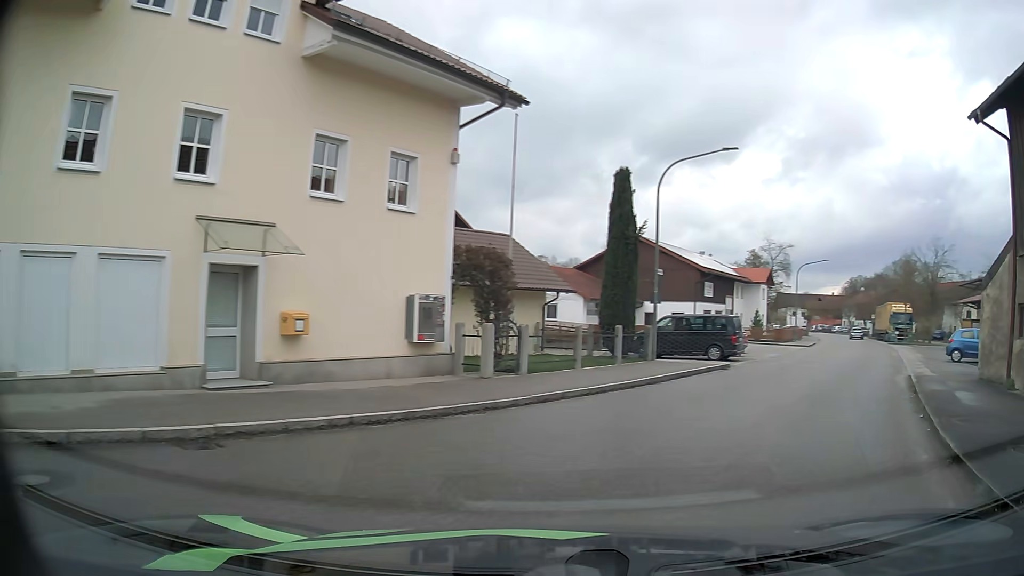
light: Day
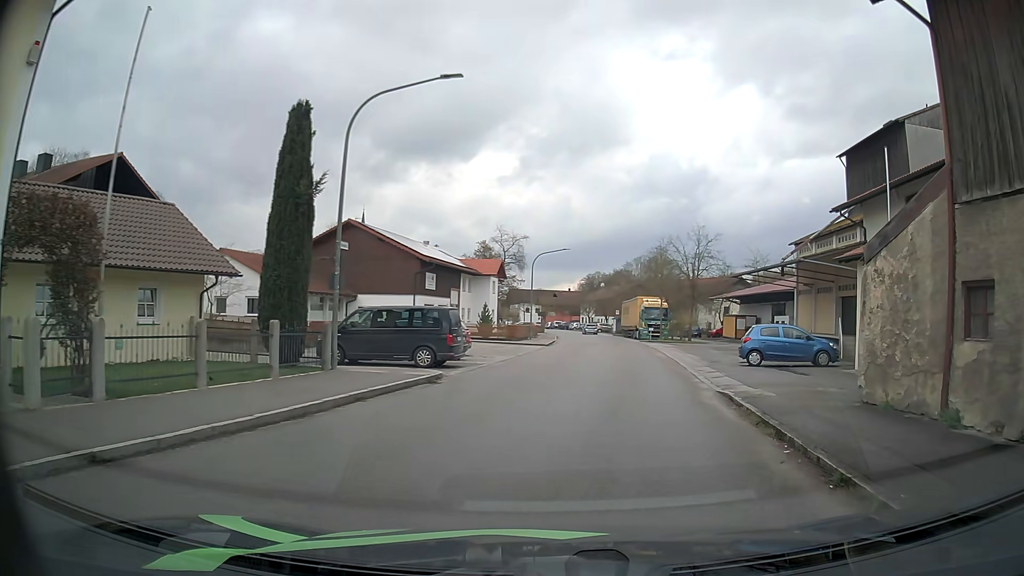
(+2.0, +7.0) m; +23°
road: tertiary
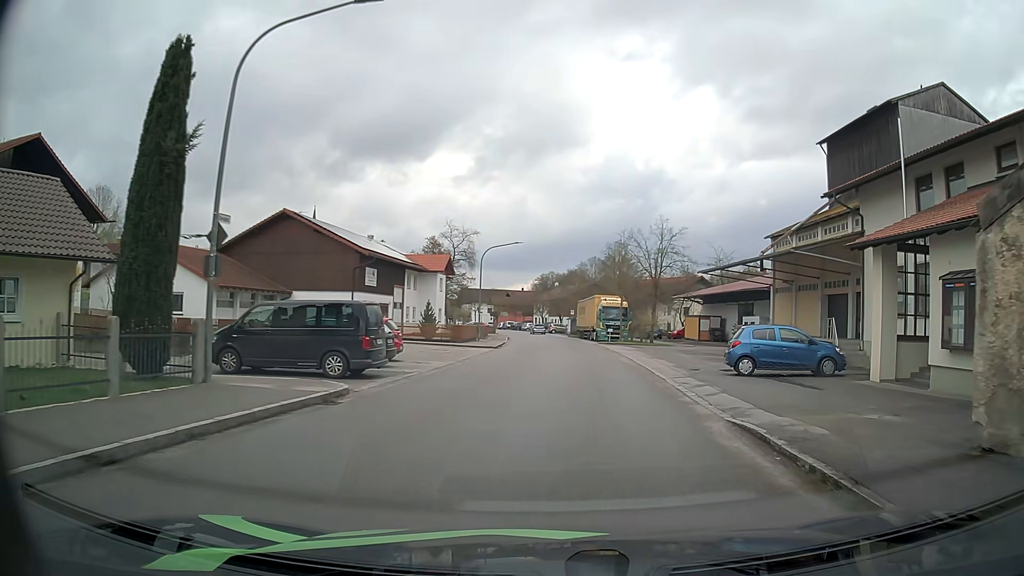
(+0.2, +4.6) m; +5°
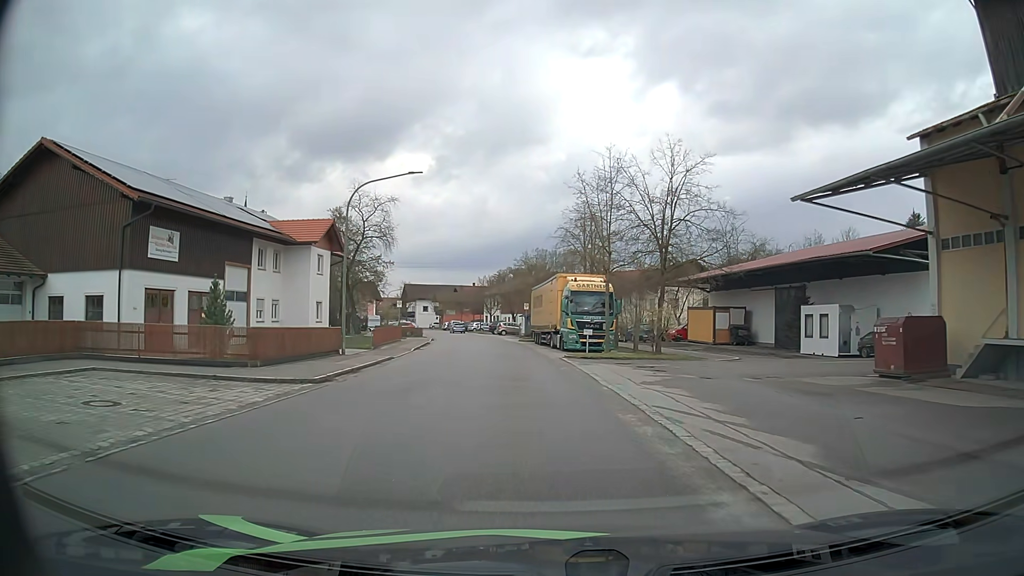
(+1.6, +23.7) m; +4°
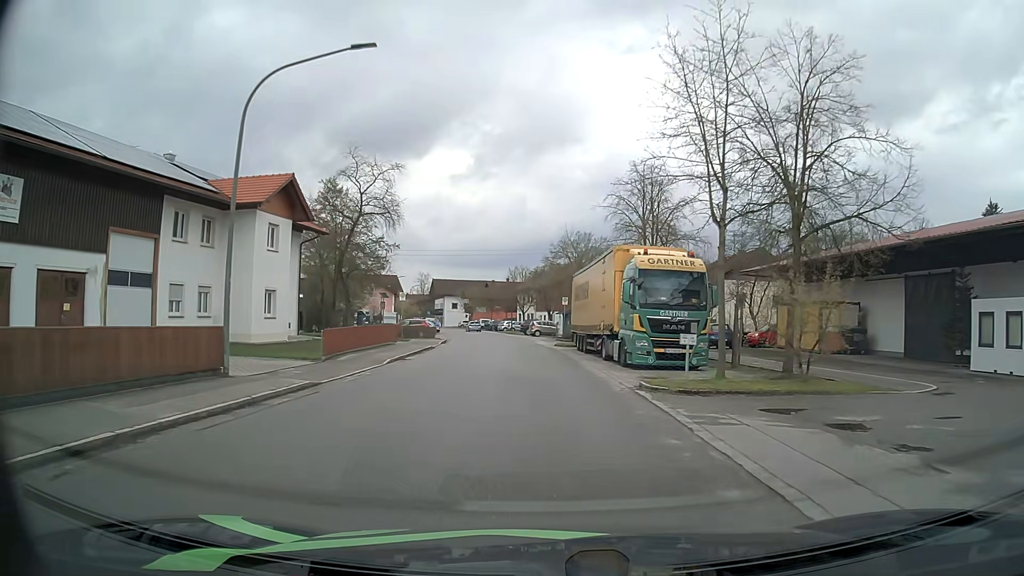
(-0.4, +12.9) m; -3°
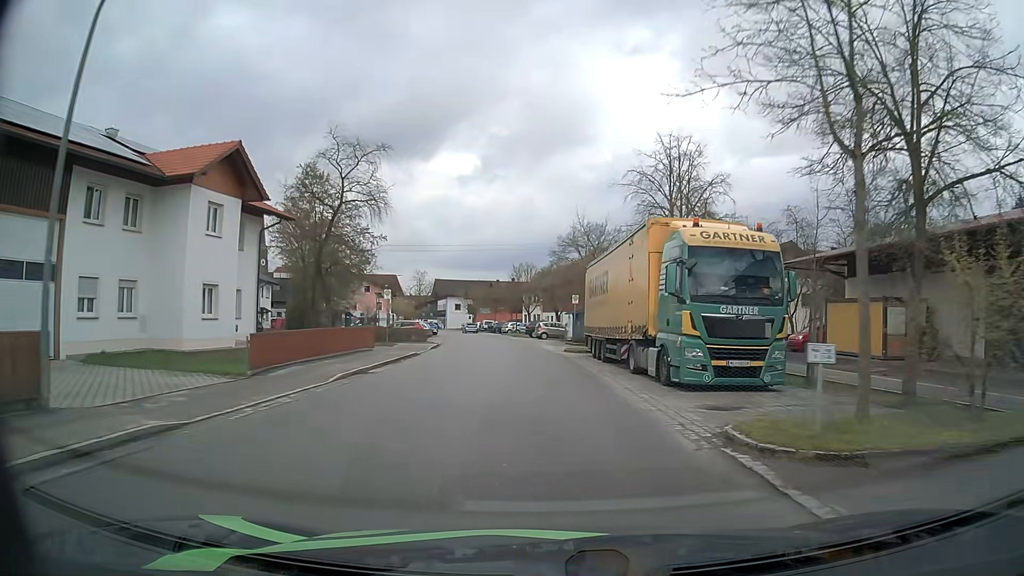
(-0.1, +6.3) m; -1°
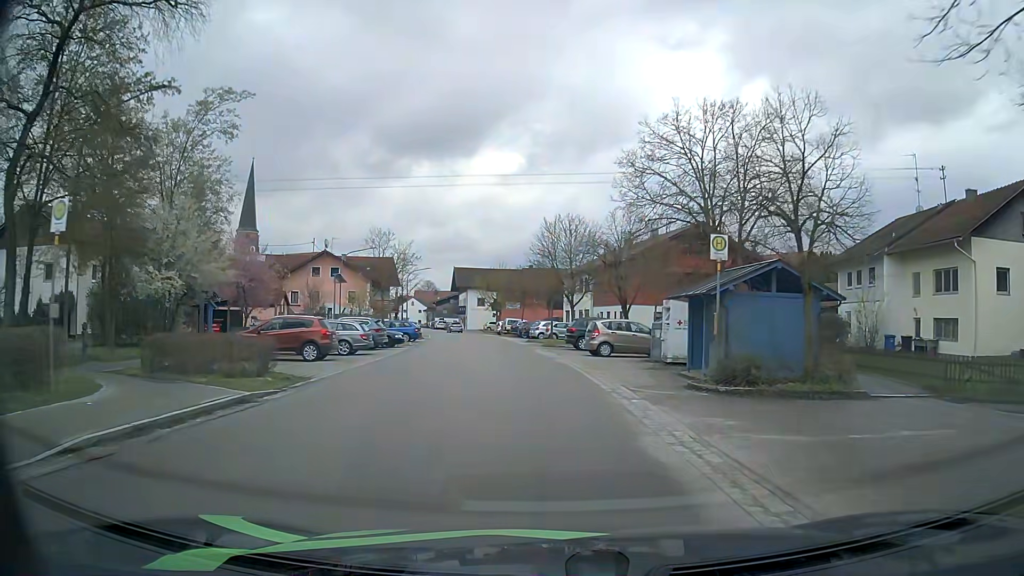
(-0.8, +31.1) m; -3°
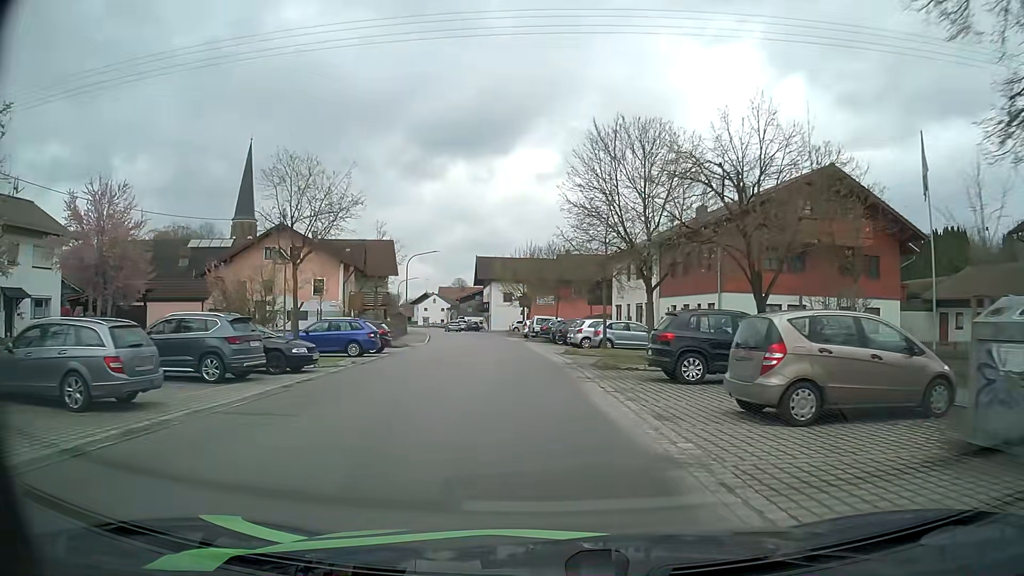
(-0.5, +19.1) m; -3°
(0, +10) (-1, +20) (-2, +30) (-3, +40) (-4, +50) (-6, +60) (-8, +69) (-10, +79) (-13, +89) (-16, +98) m
